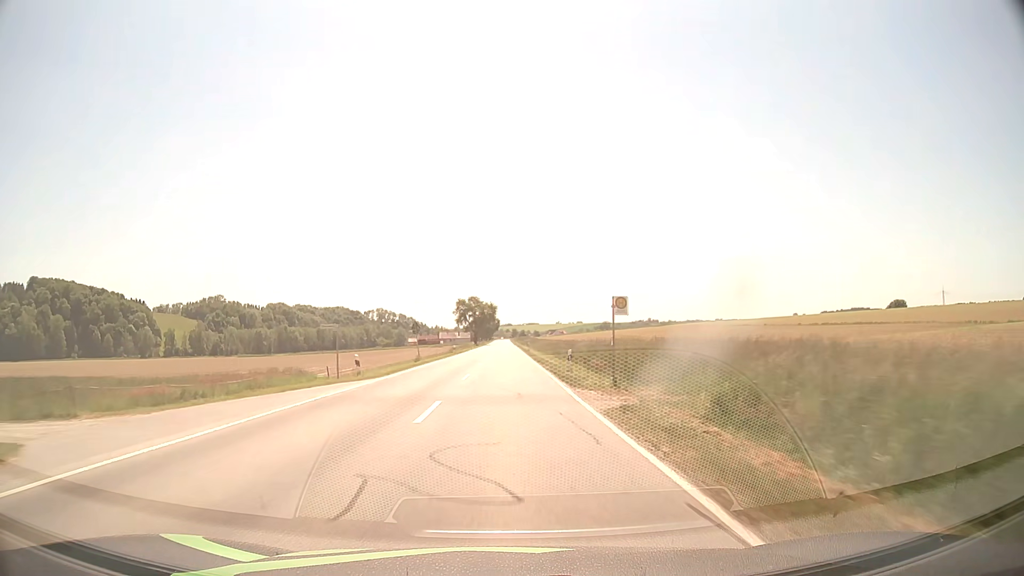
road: secondary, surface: asphalt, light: Day
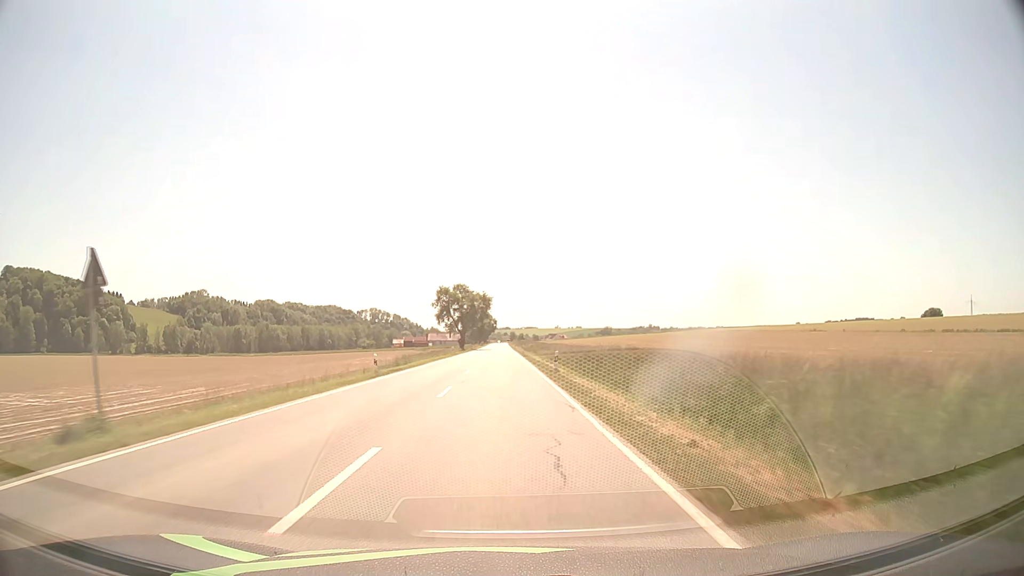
(+0.2, +42.5) m; 0°
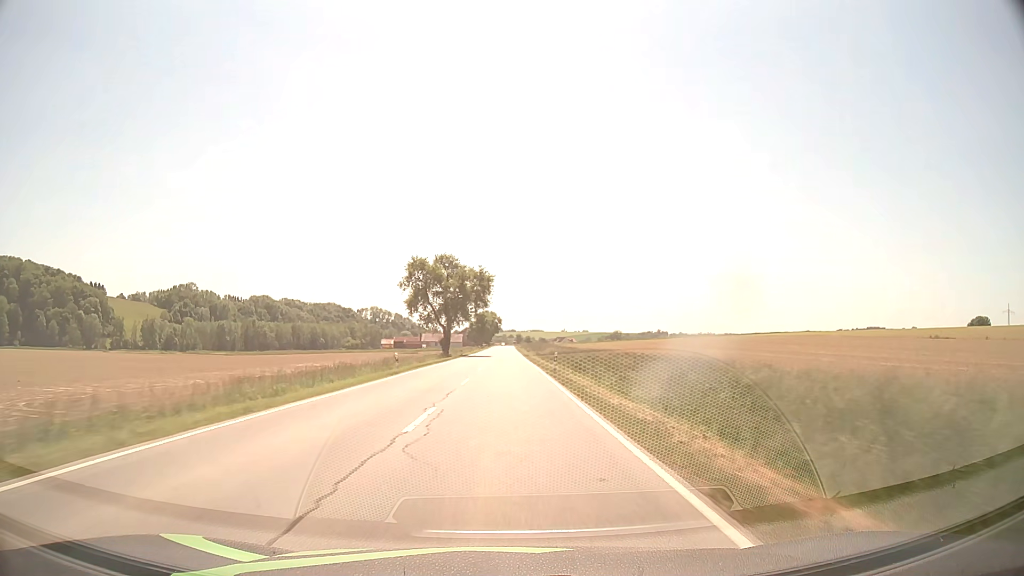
(-0.3, +42.5) m; -1°
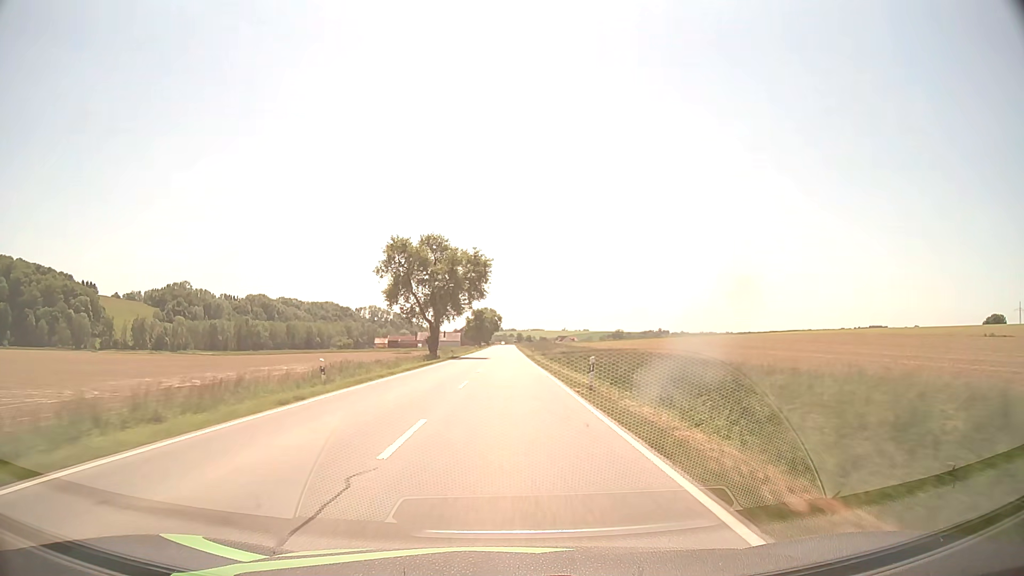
(0.0, +14.2) m; 0°
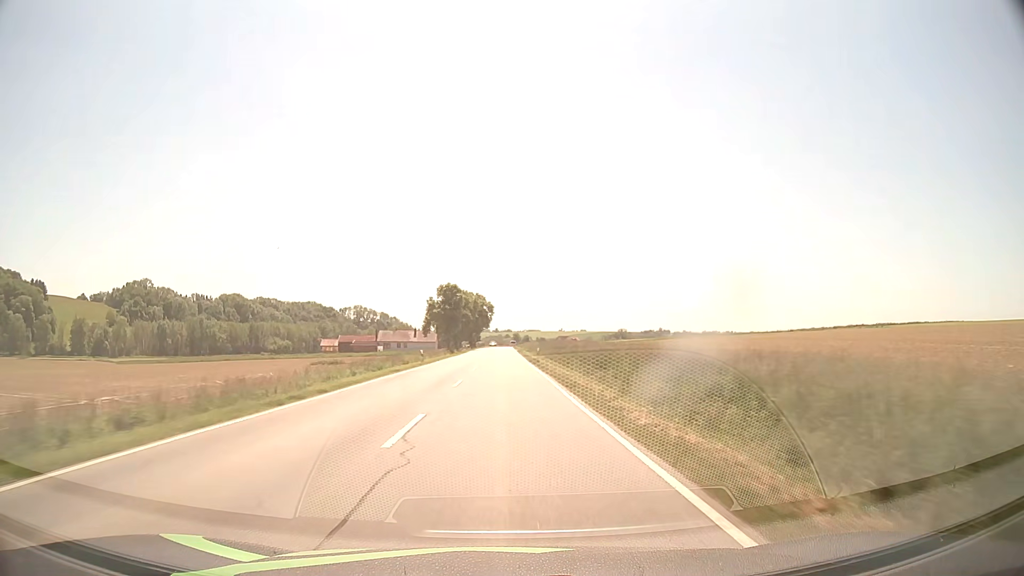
(+0.5, +70.9) m; 0°
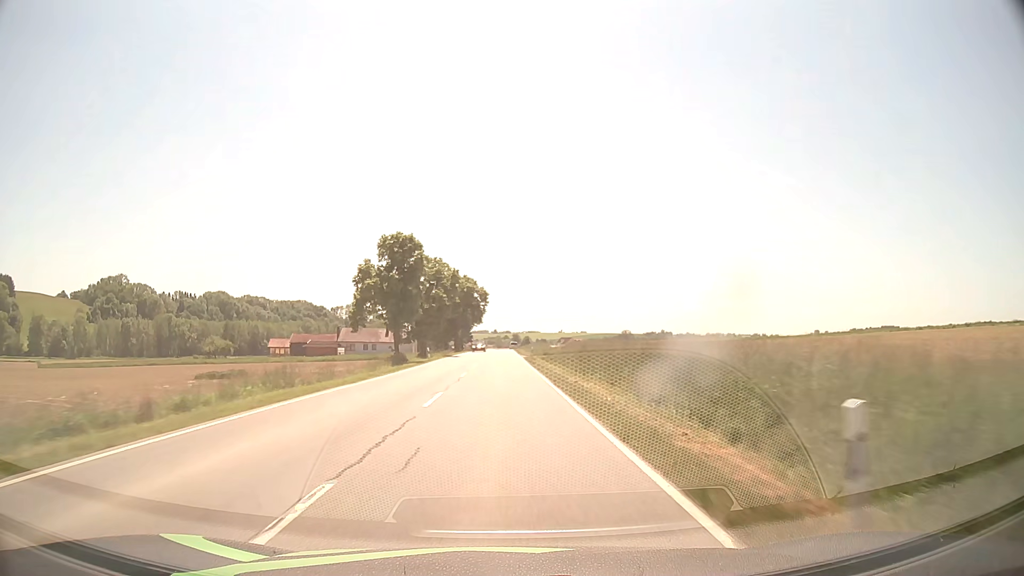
(0.0, +42.5) m; 0°
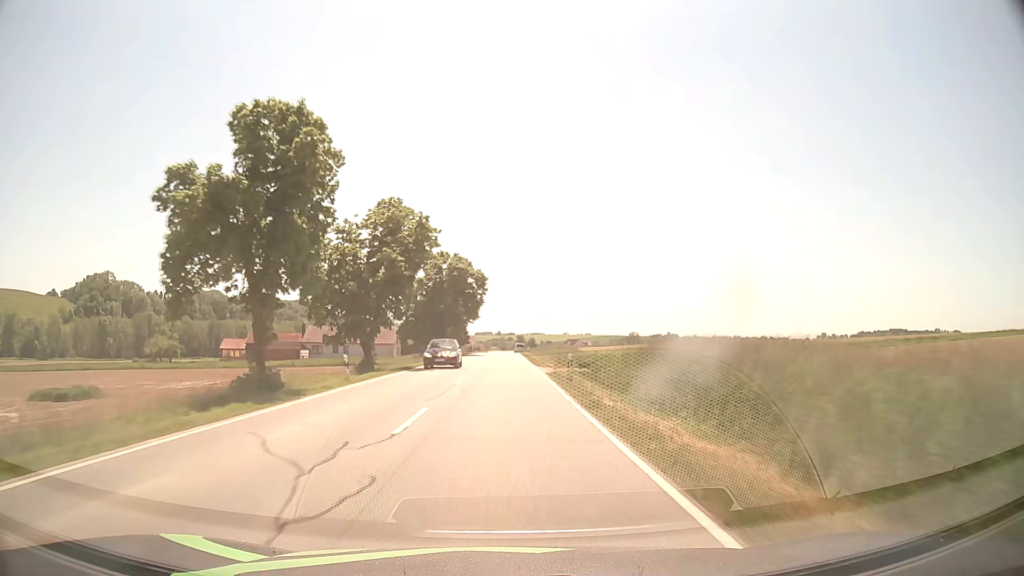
(-0.1, +28.3) m; 0°
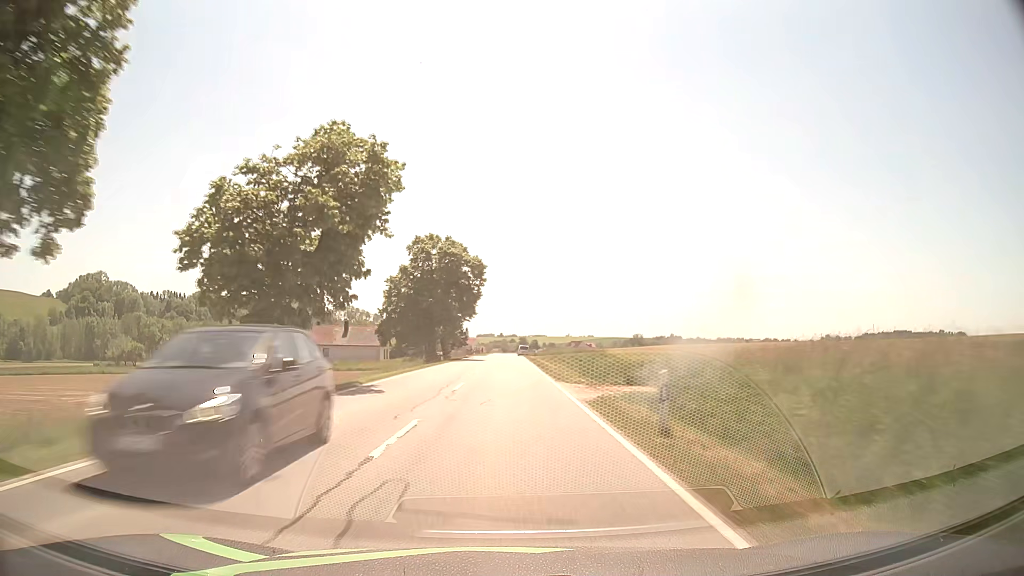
(0.0, +14.2) m; 0°
(0, +10) (0, +20) (0, +30) (0, +40) (0, +50) (0, +60) (0, +70) (0, +80) (0, +90) (-1, +100) m
